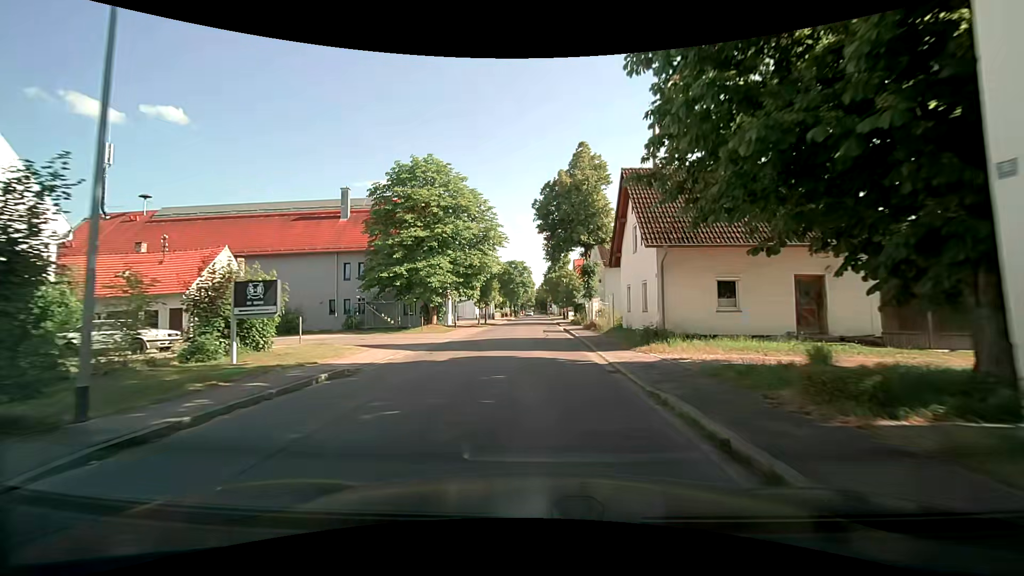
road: tertiary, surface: asphalt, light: Day
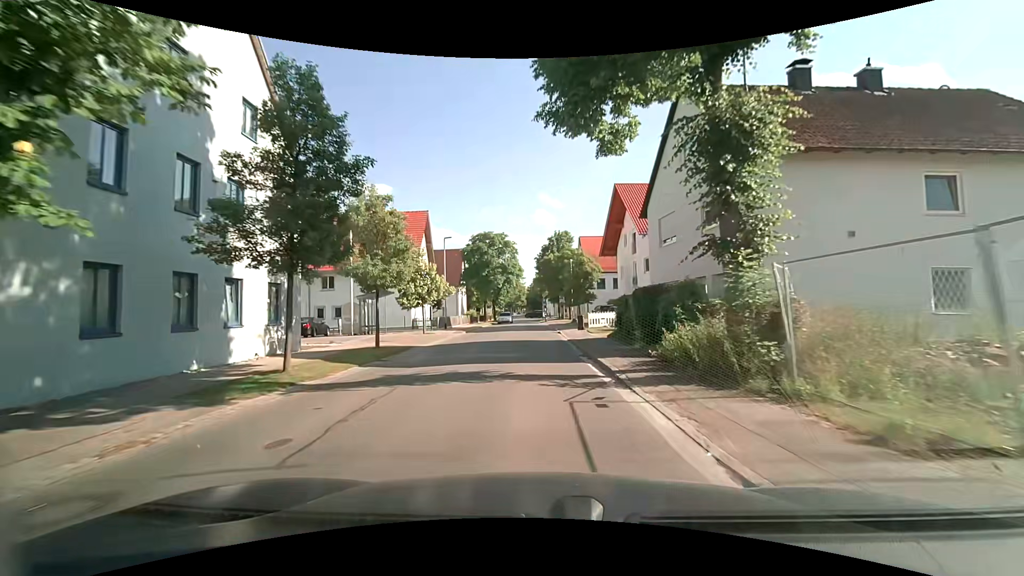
(+0.1, +34.8) m; +1°
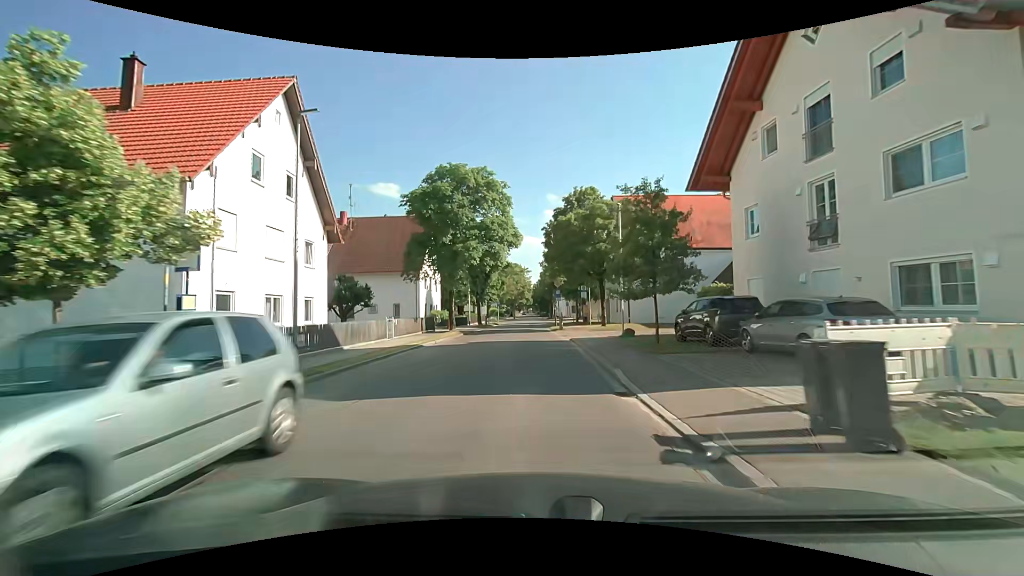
(-0.2, +27.1) m; -1°
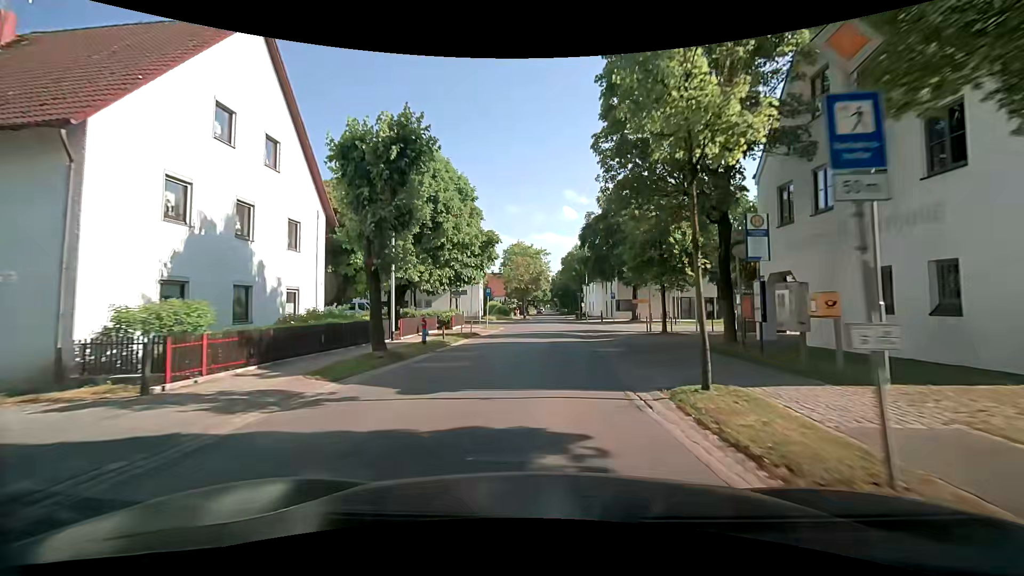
(-0.7, +34.5) m; -2°
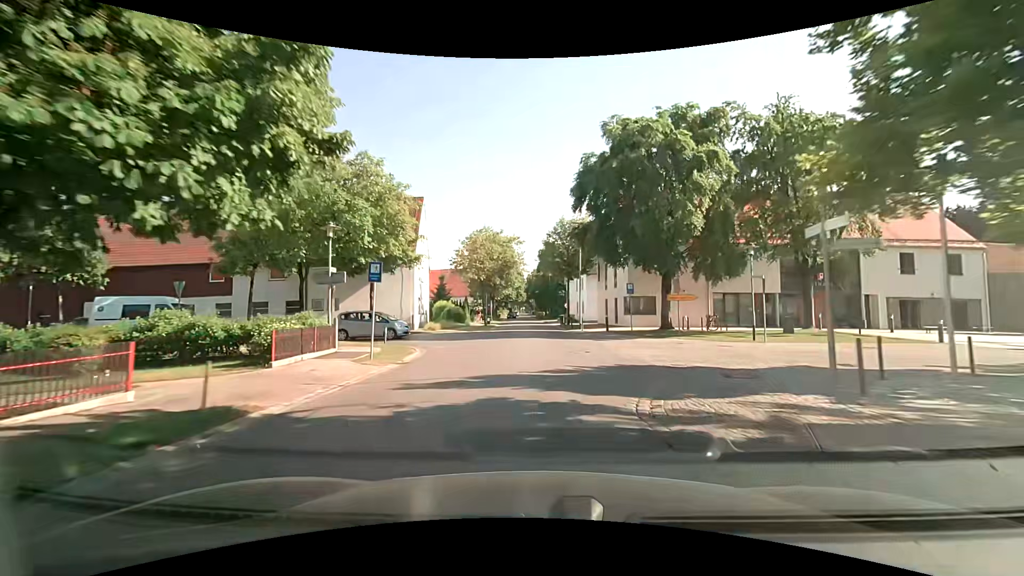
(+0.4, +20.8) m; +3°
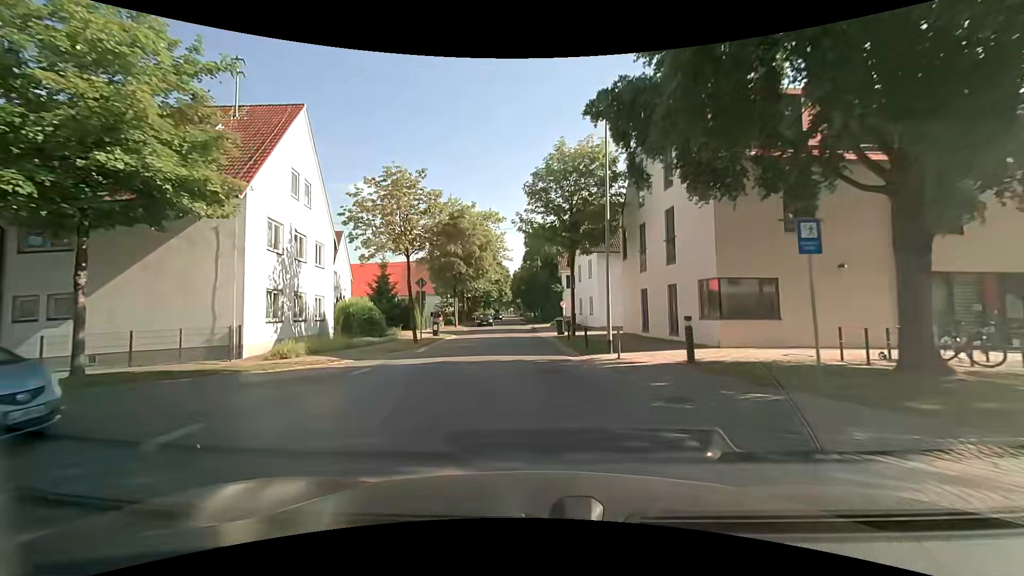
(+0.2, +20.4) m; +1°
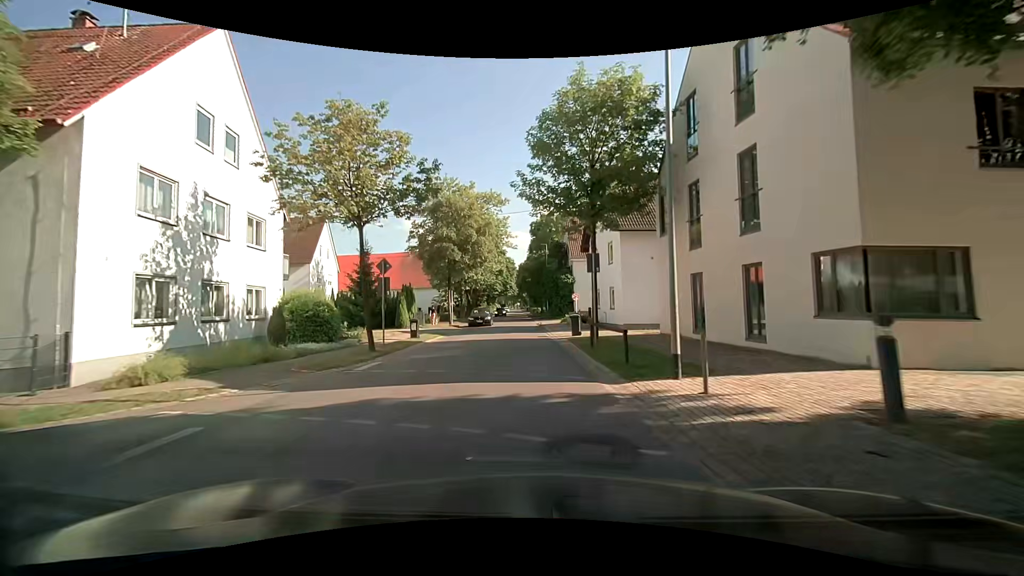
(-0.1, +6.7) m; -1°
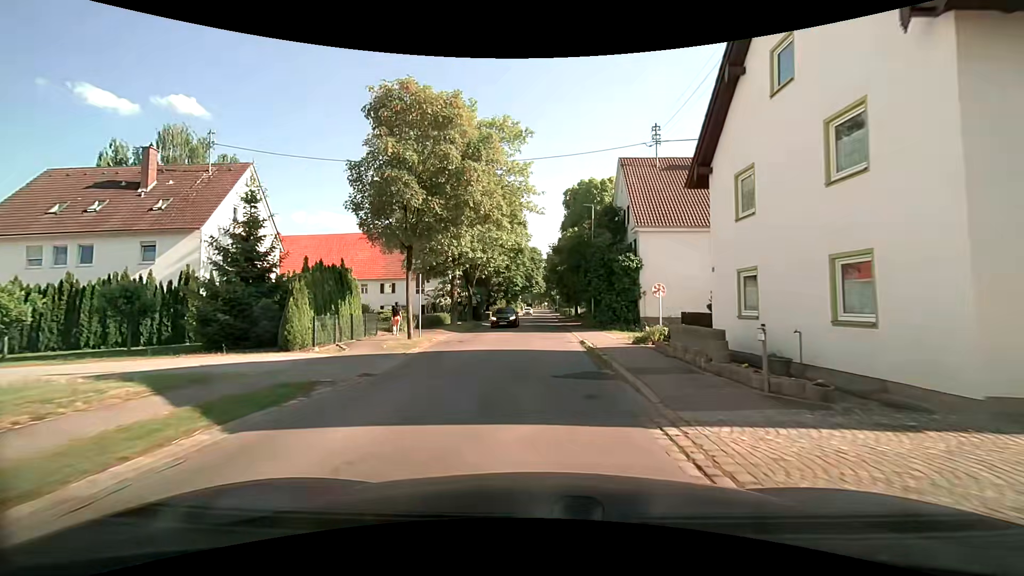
(-0.7, +19.9) m; -4°
(0, +10) (0, +20) (+1, +30) (+1, +40) (+1, +50) (+1, +60) (+2, +70) (+2, +80) (+2, +90) (+2, +100) m
